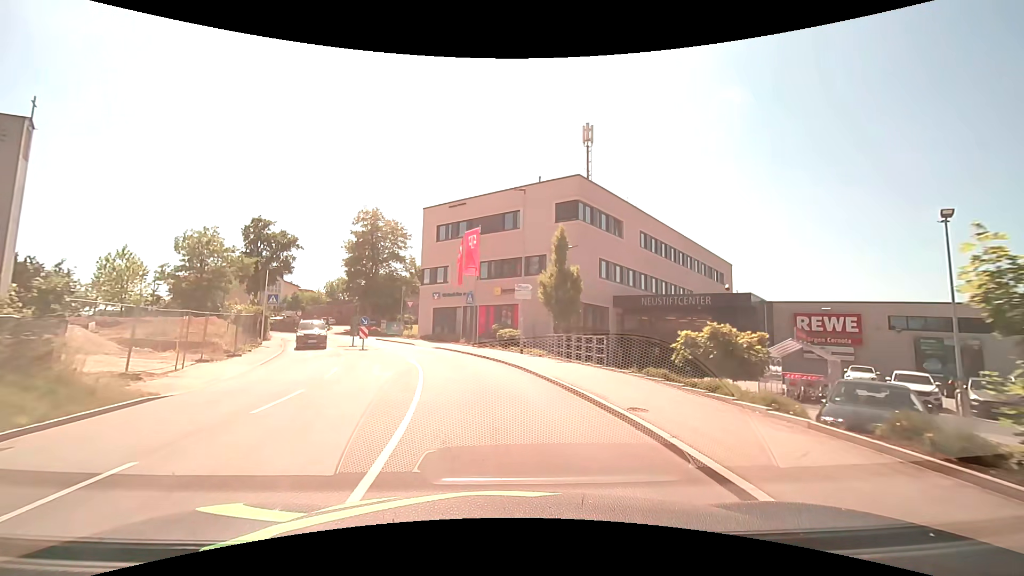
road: tertiary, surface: asphalt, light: Day
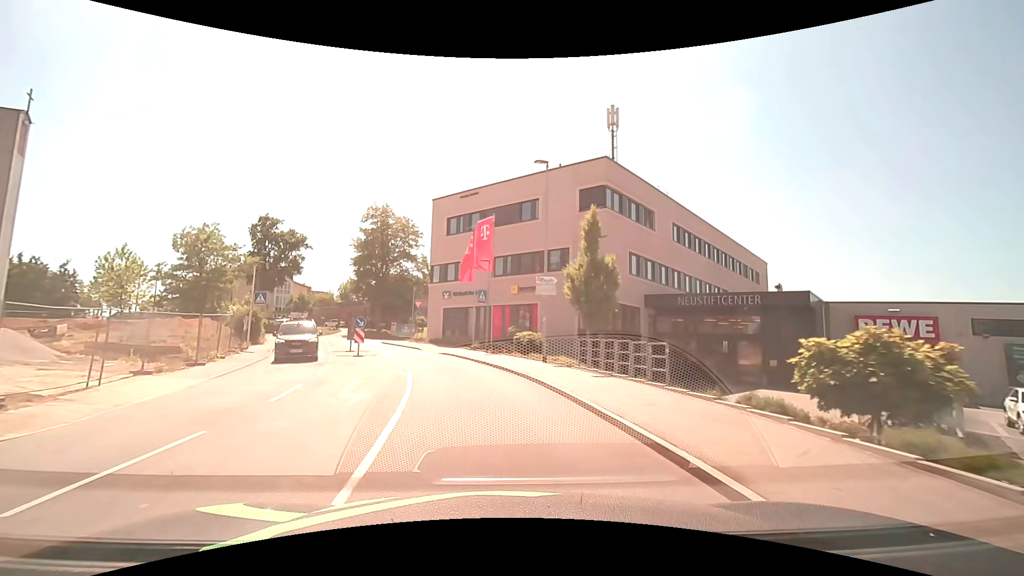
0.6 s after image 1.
(-0.1, +4.5) m; -2°
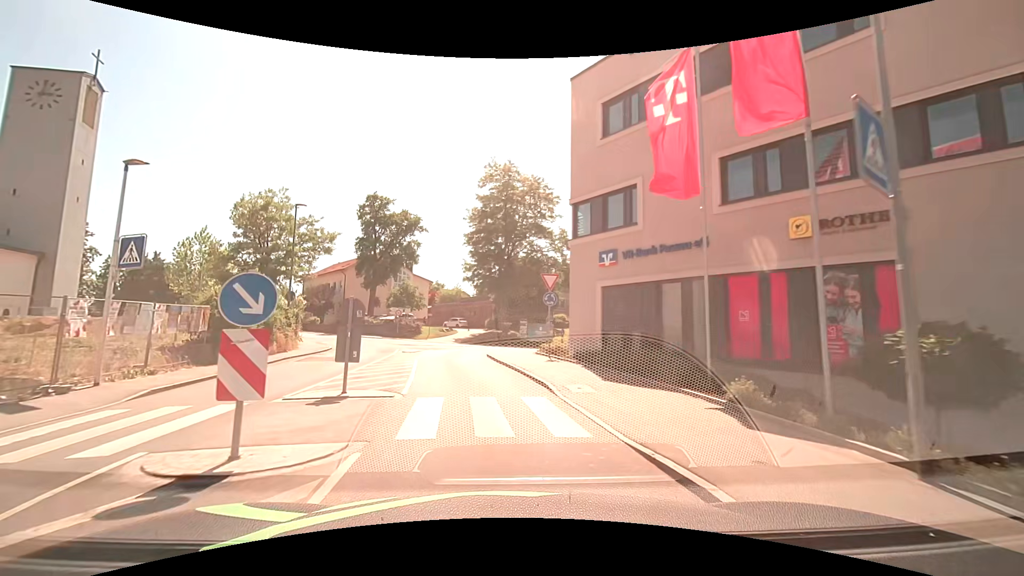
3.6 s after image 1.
(-2.7, +22.1) m; -16°
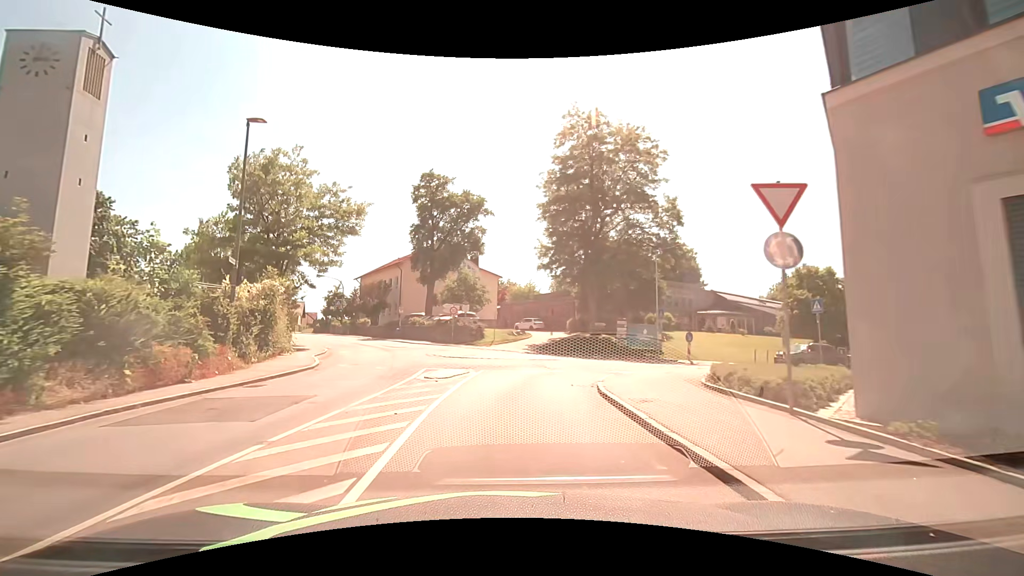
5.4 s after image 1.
(-1.0, +13.3) m; -9°
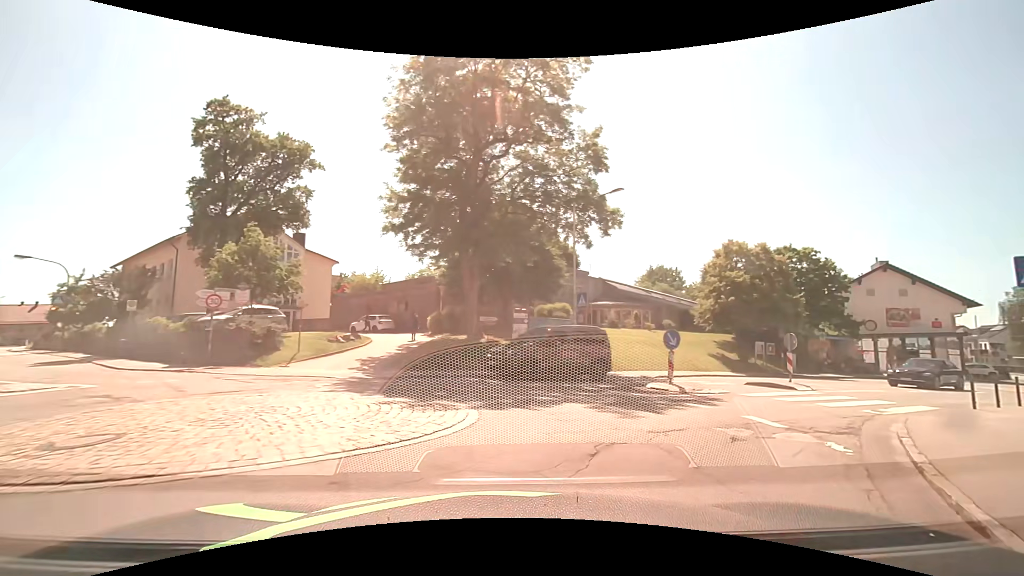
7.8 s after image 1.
(+0.8, +15.3) m; +16°
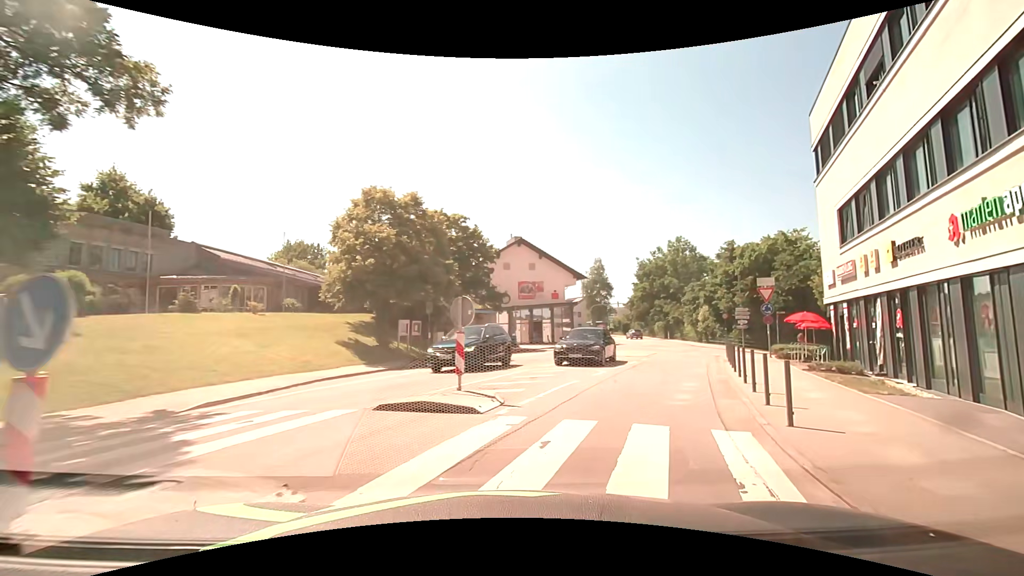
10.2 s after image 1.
(+4.0, +11.0) m; +39°
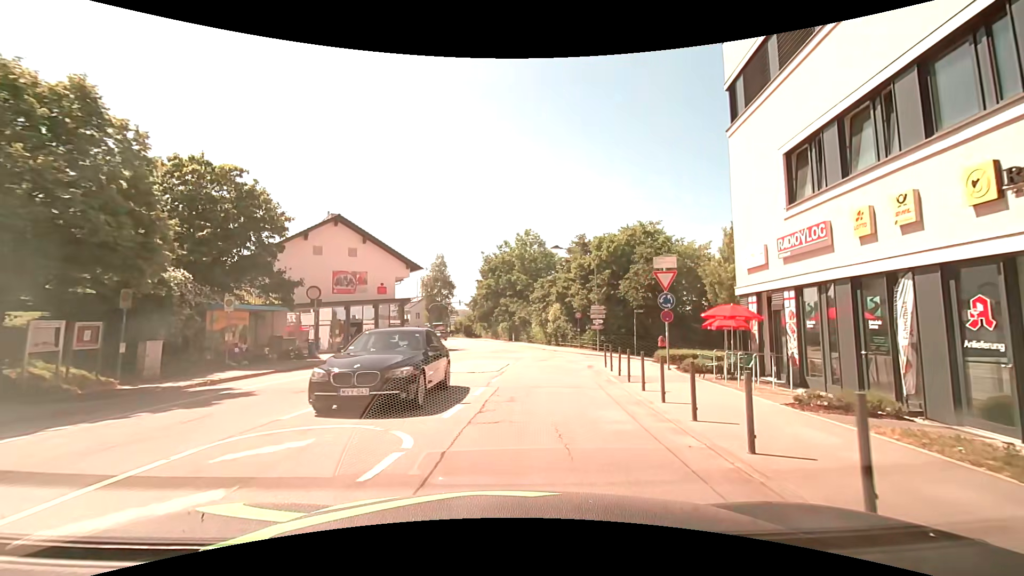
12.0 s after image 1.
(+1.7, +10.2) m; +18°
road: unclassified
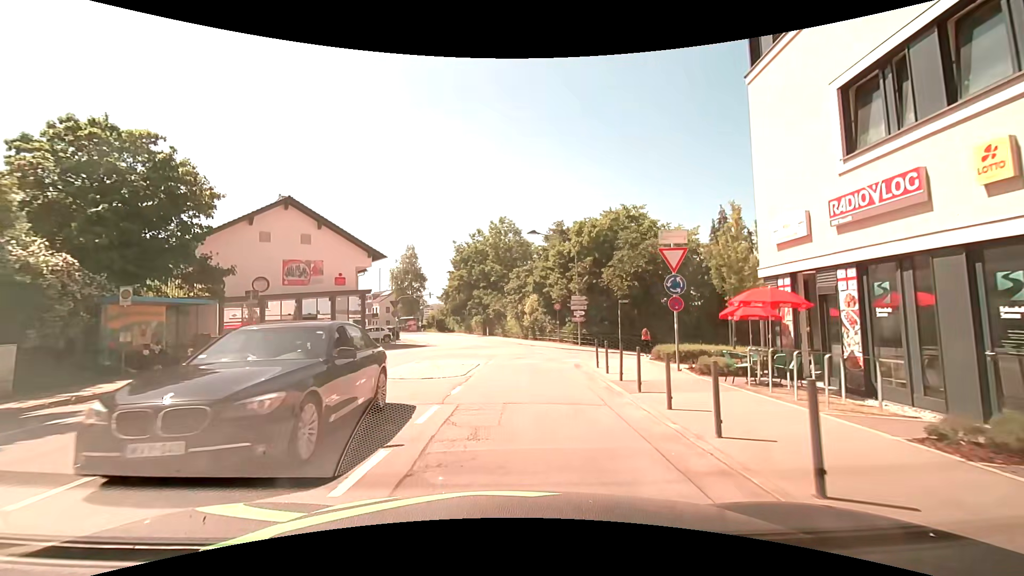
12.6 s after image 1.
(+0.1, +3.9) m; +3°
(0, +10) (+1, +20) (+3, +30) (+1, +39) (-2, +49) (-5, +59) (-8, +68) (-12, +77) (-17, +86) (-24, +93) m
